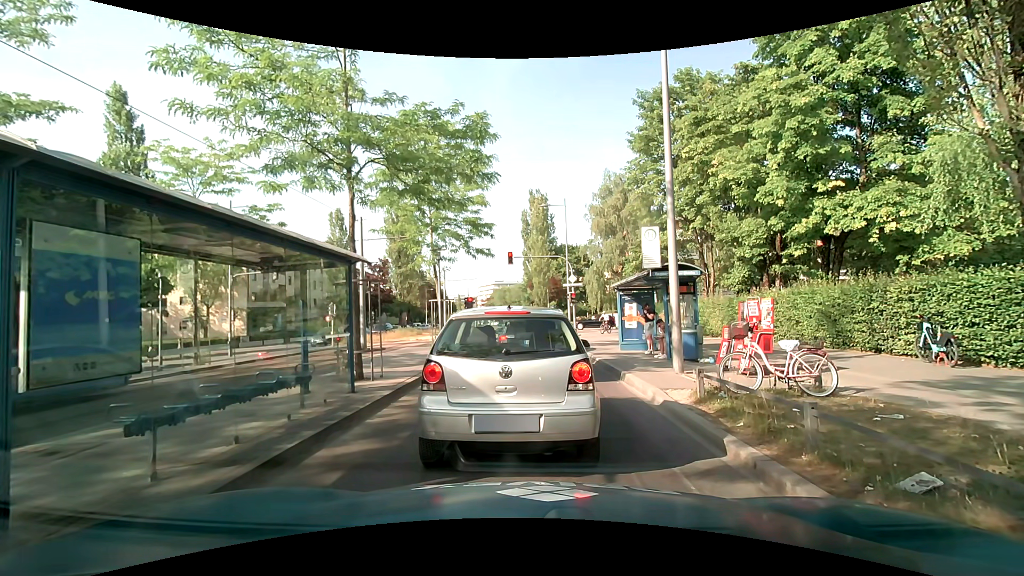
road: secondary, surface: asphalt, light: Day
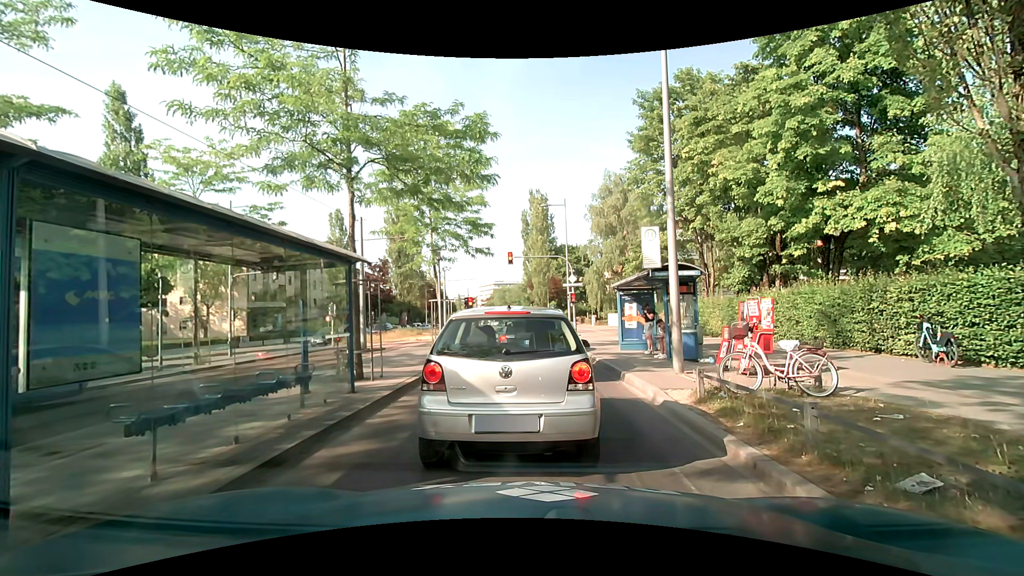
(0.0, 0.0) m; 0°
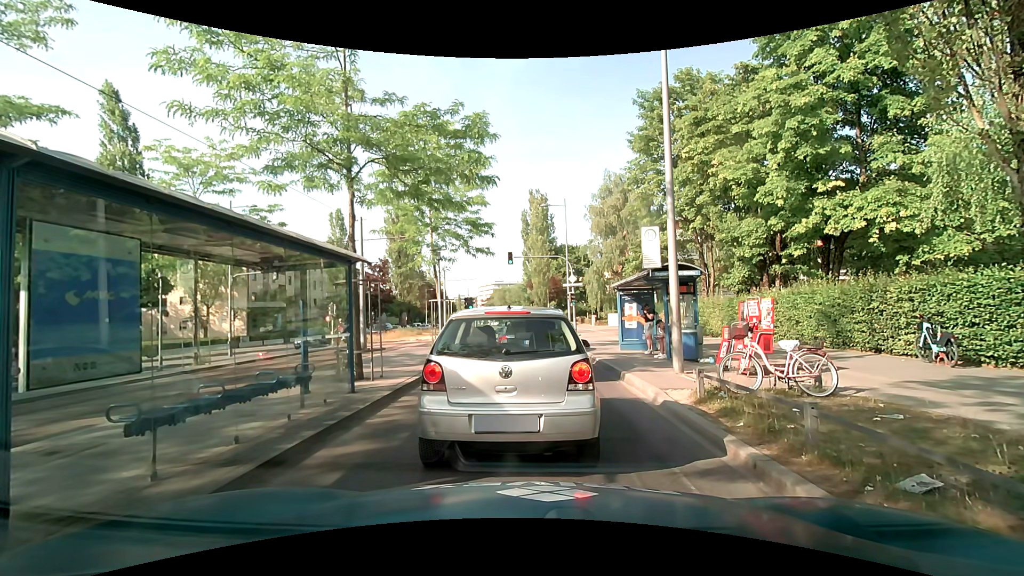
(0.0, 0.0) m; 0°
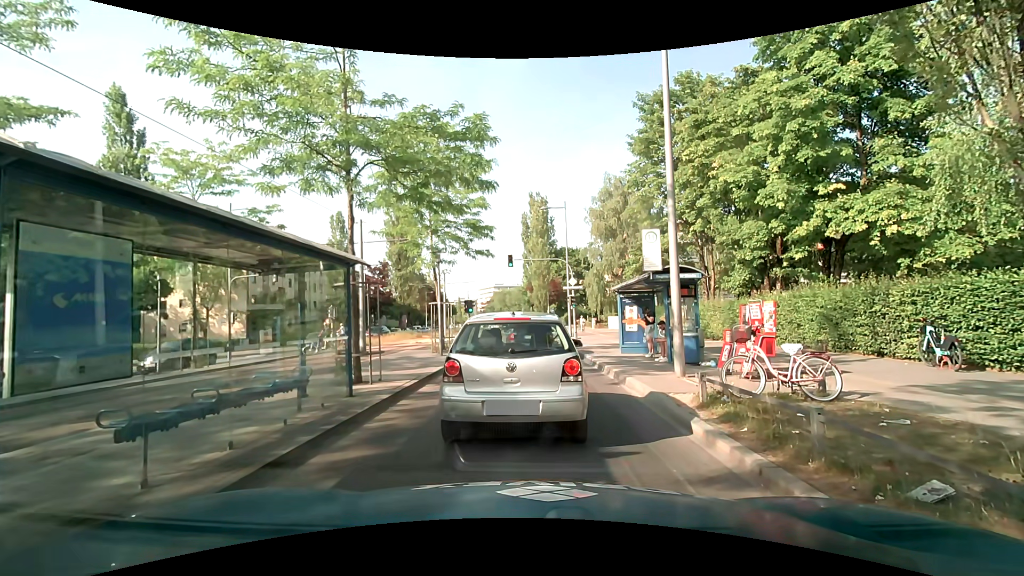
(0.0, +0.1) m; 0°
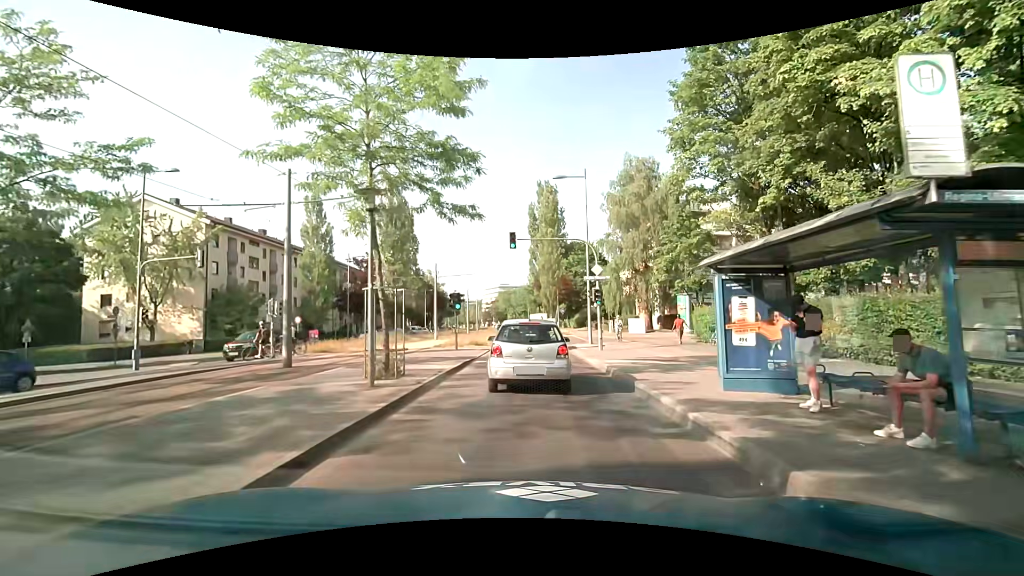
(-0.2, +9.5) m; -1°
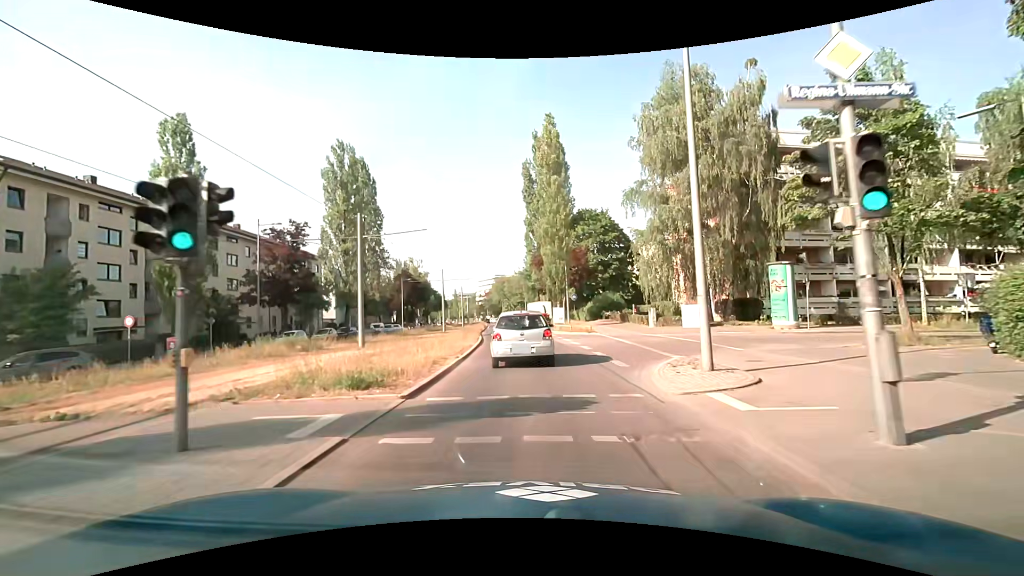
(-0.1, +20.3) m; 0°
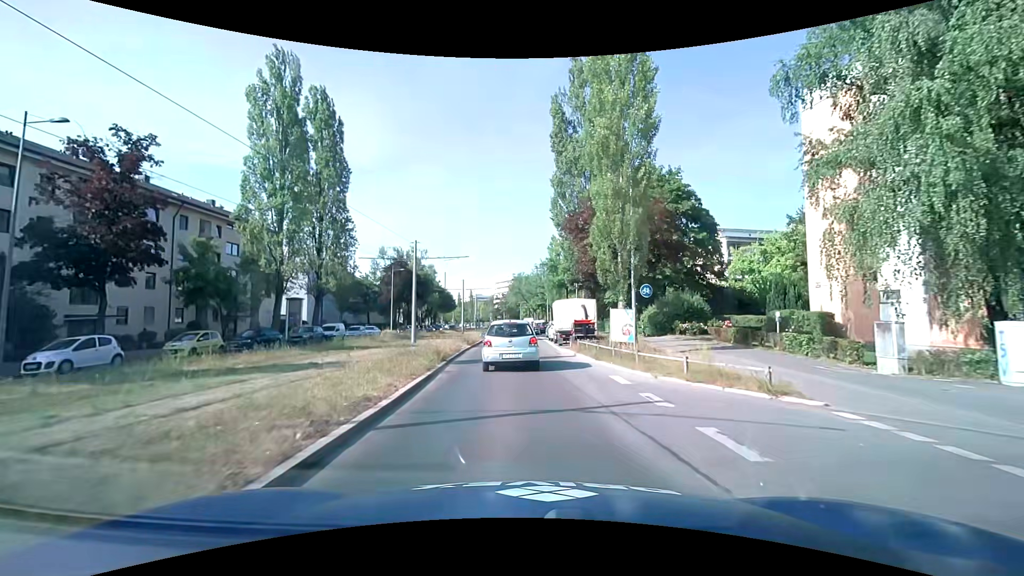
(-0.3, +22.3) m; -2°
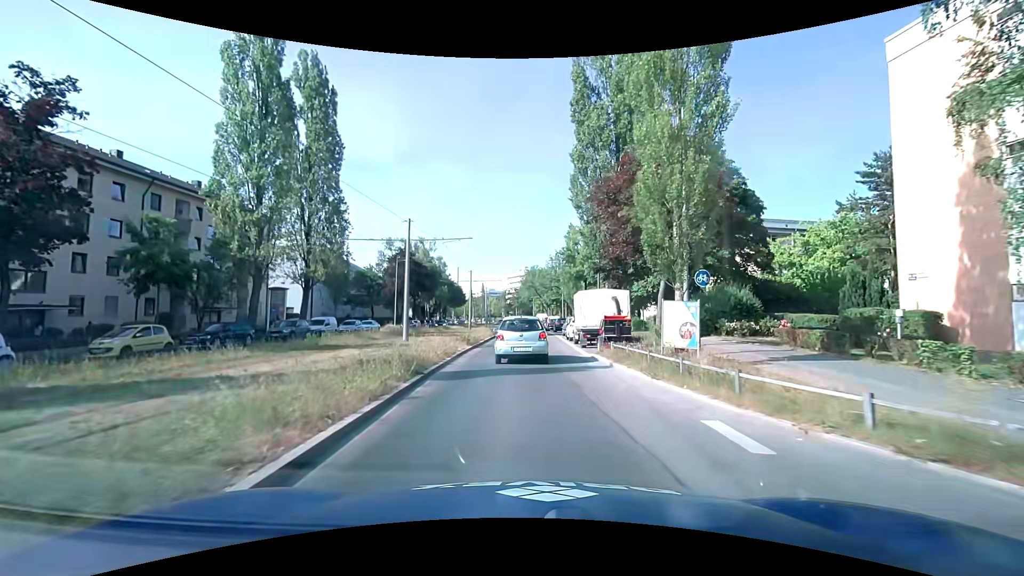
(-0.1, +5.8) m; -1°
(0, +10) (0, +20) (-1, +30) (-1, +40) (-1, +50) (-1, +60) (-1, +70) (-1, +80) (-2, +90) (-2, +100) m
